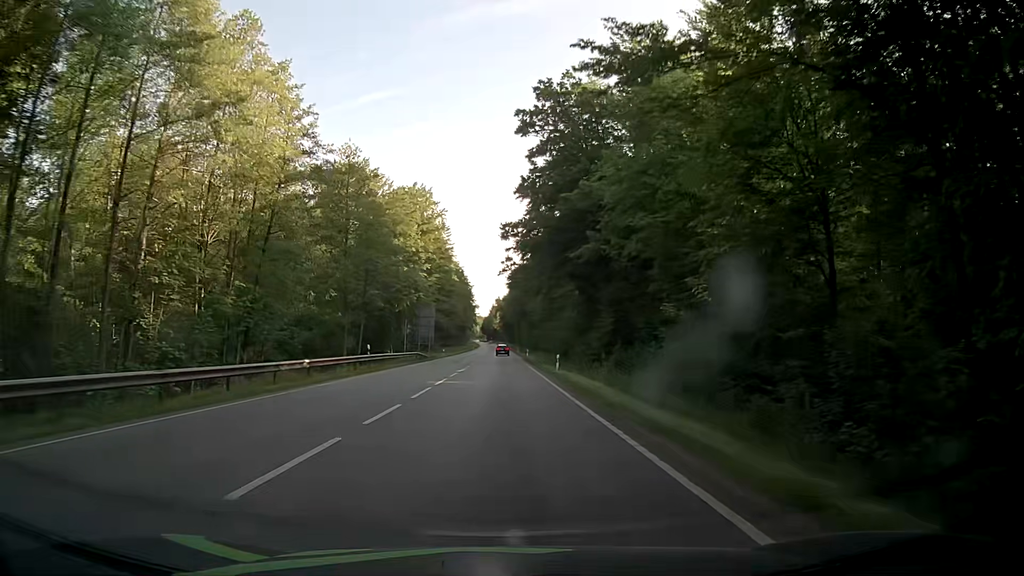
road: secondary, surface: asphalt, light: Day
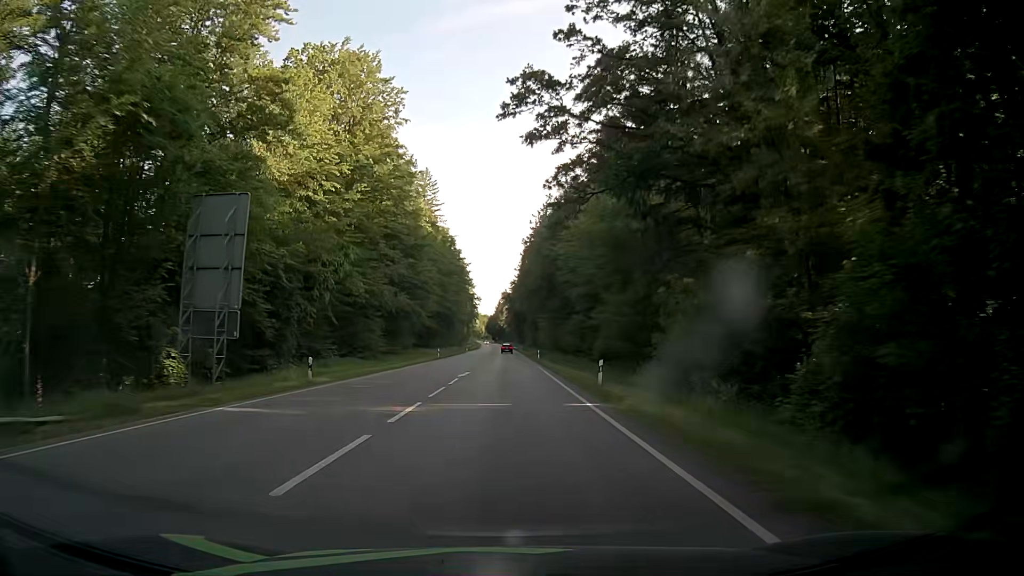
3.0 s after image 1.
(-0.7, +60.1) m; -1°
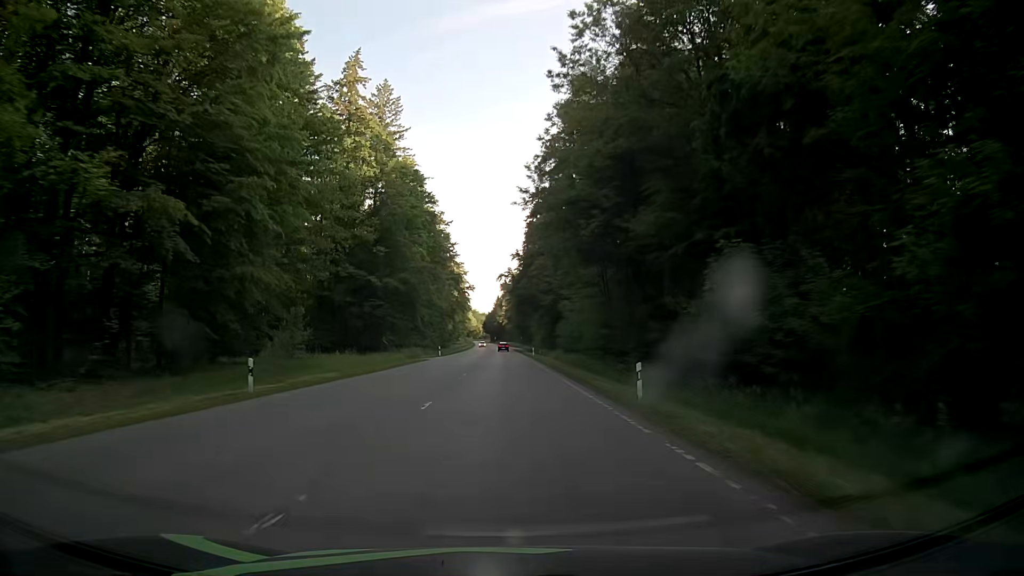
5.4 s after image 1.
(+0.1, +53.1) m; +1°
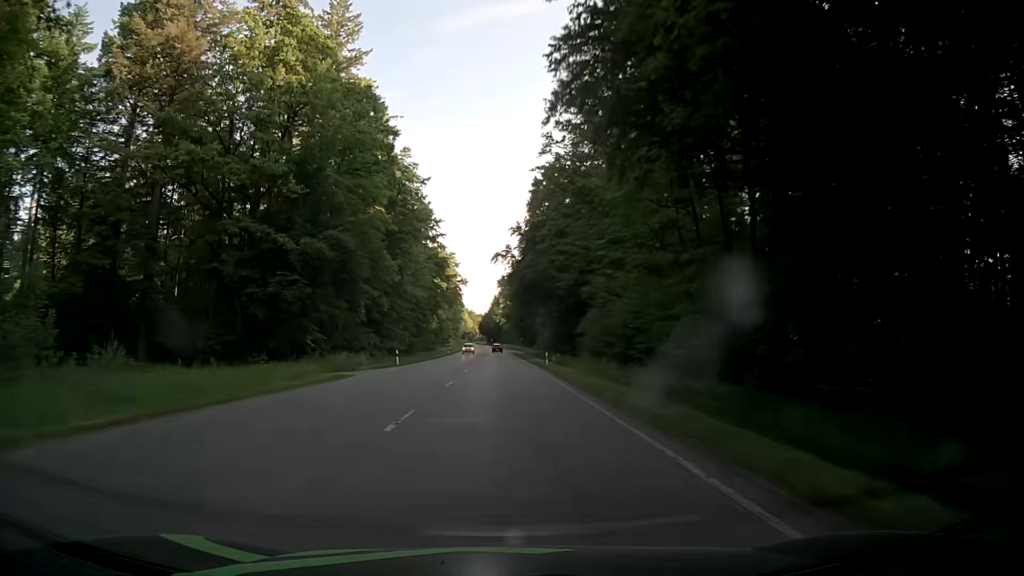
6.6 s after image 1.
(-0.2, +28.1) m; 0°
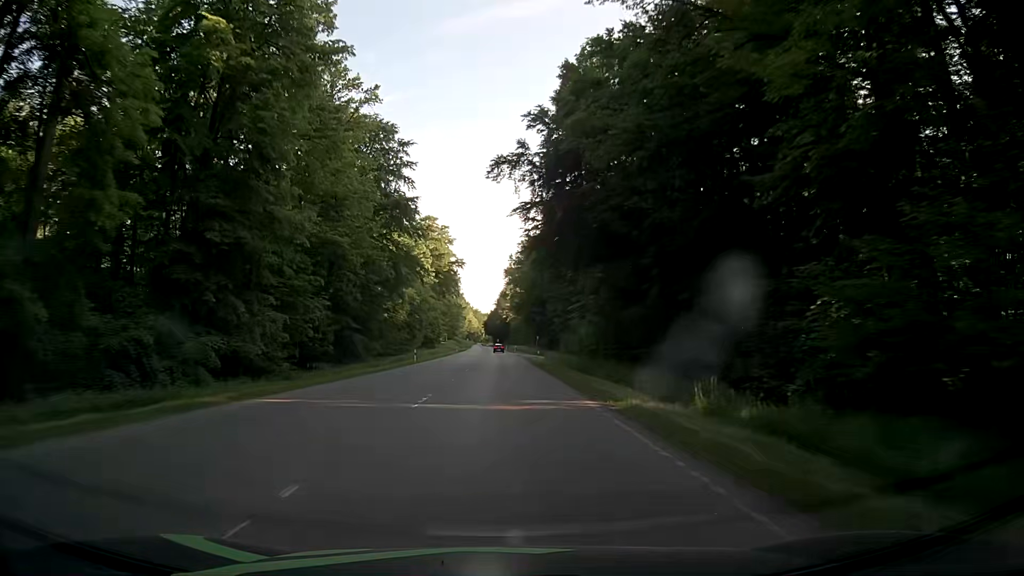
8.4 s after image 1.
(0.0, +43.9) m; 0°
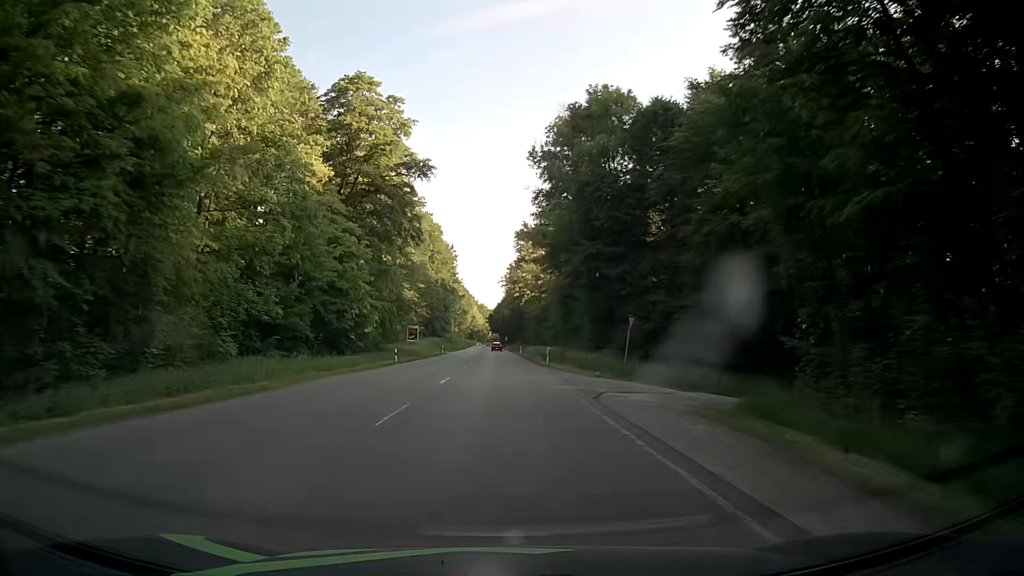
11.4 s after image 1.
(-0.7, +76.1) m; -1°
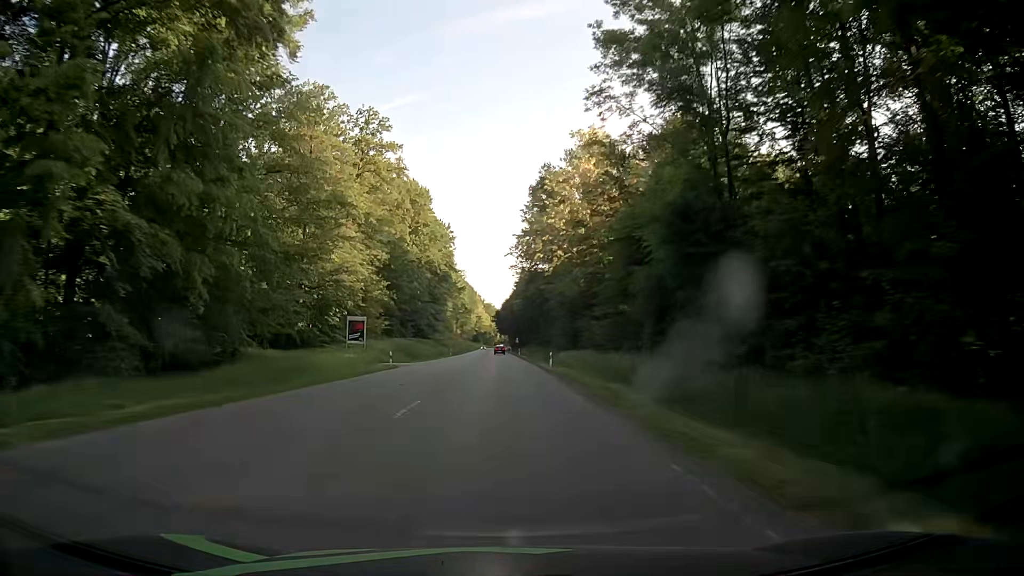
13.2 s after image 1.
(-0.3, +46.5) m; -1°
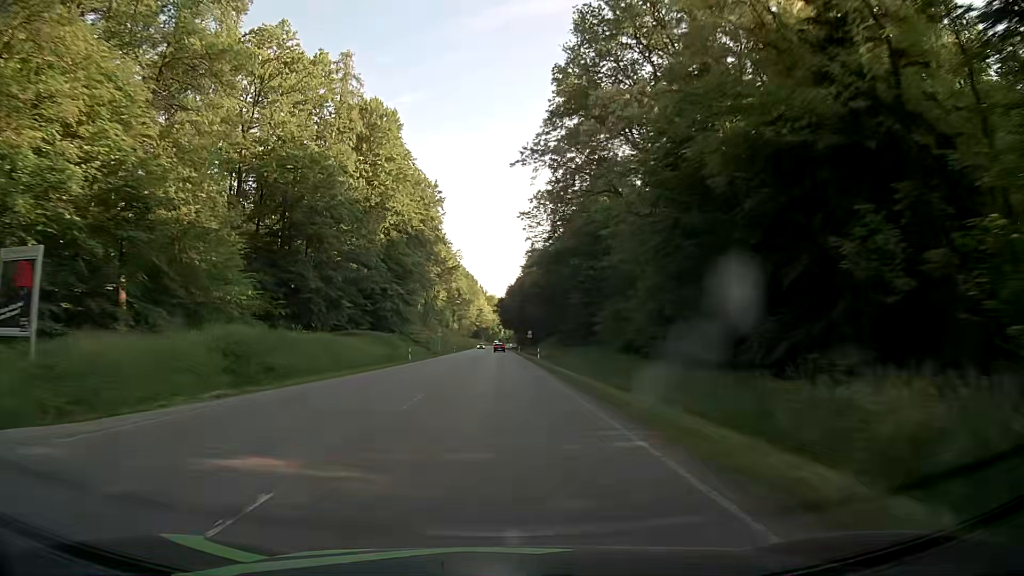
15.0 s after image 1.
(+0.2, +46.7) m; 0°
(0, +10) (0, +20) (0, +30) (0, +40) (0, +50) (0, +60) (0, +70) (-1, +80) (-1, +90) (-1, +100) m
